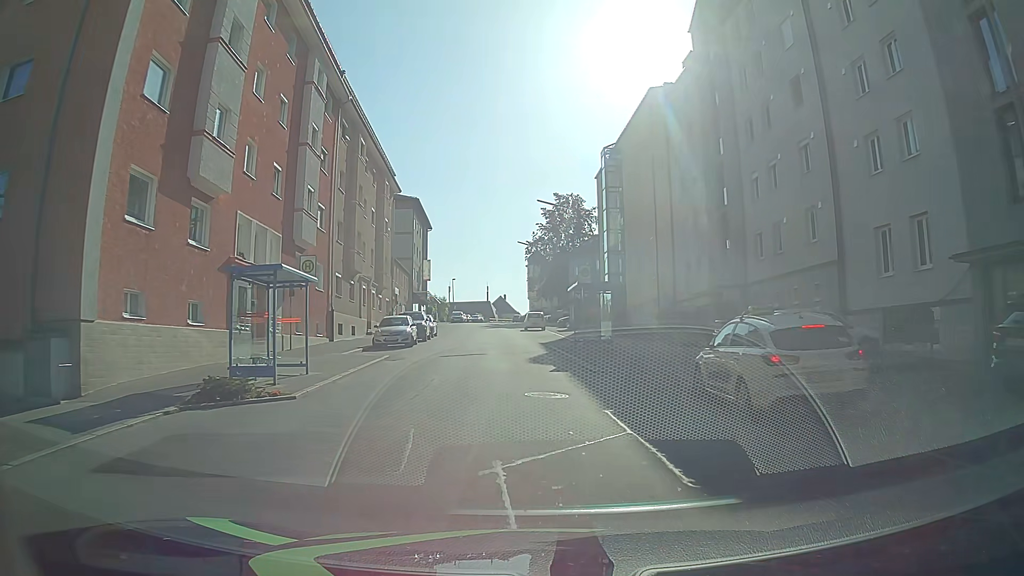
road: tertiary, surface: asphalt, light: Day
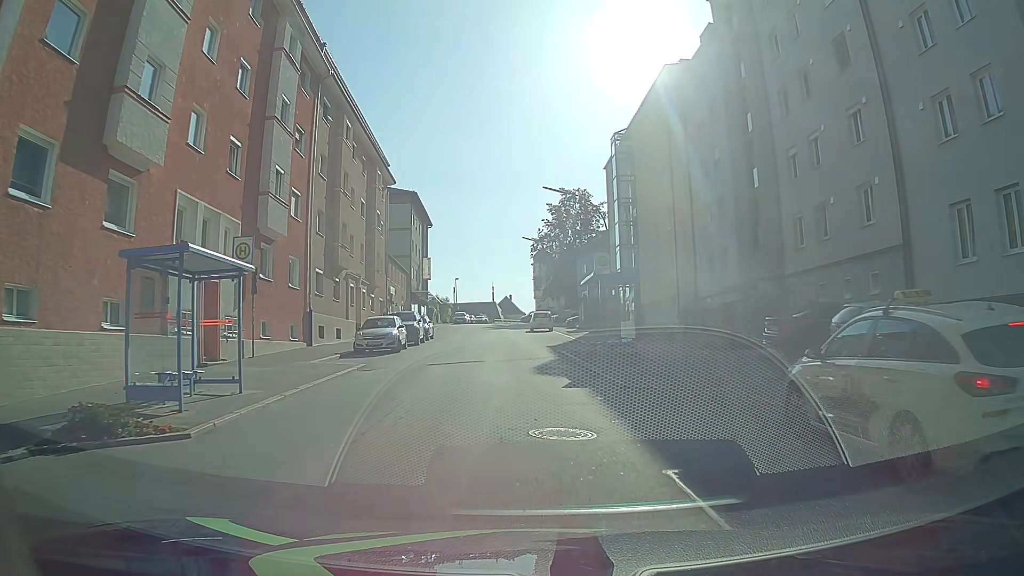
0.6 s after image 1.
(0.0, +4.4) m; -1°
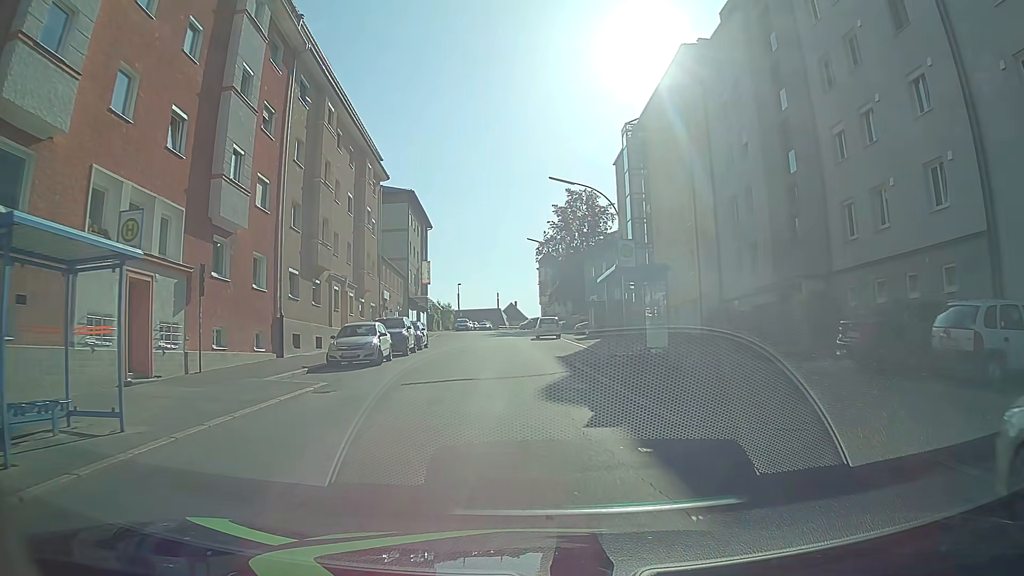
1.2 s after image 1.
(0.0, +4.2) m; 0°
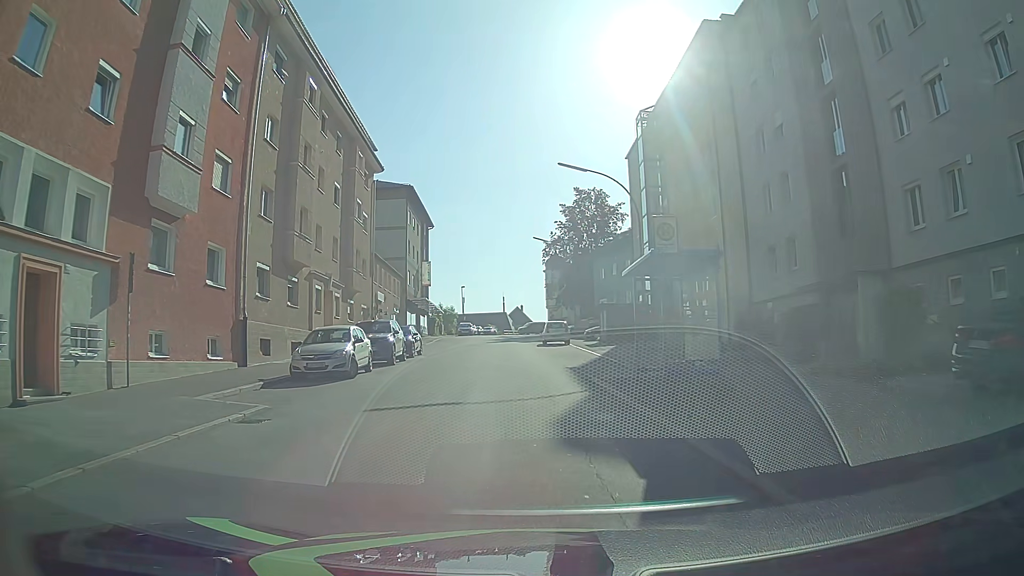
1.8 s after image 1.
(0.0, +4.0) m; -2°
